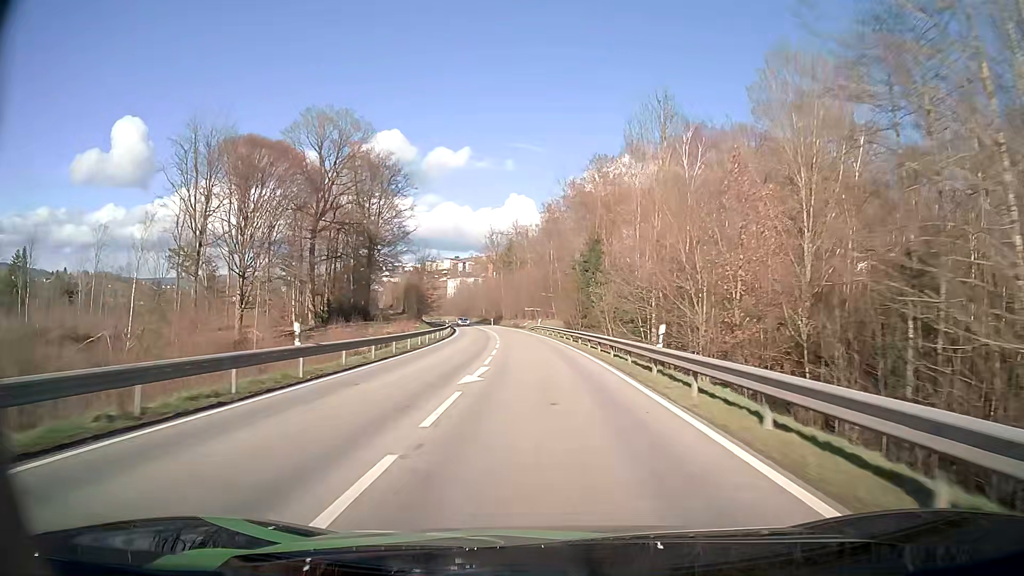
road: secondary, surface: asphalt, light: Day
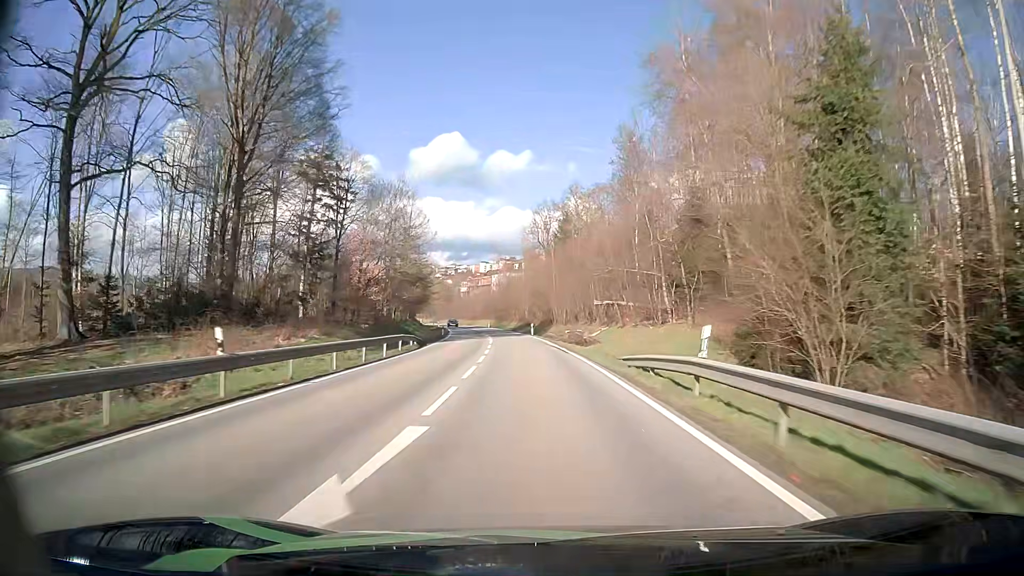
(-2.3, +53.0) m; -5°
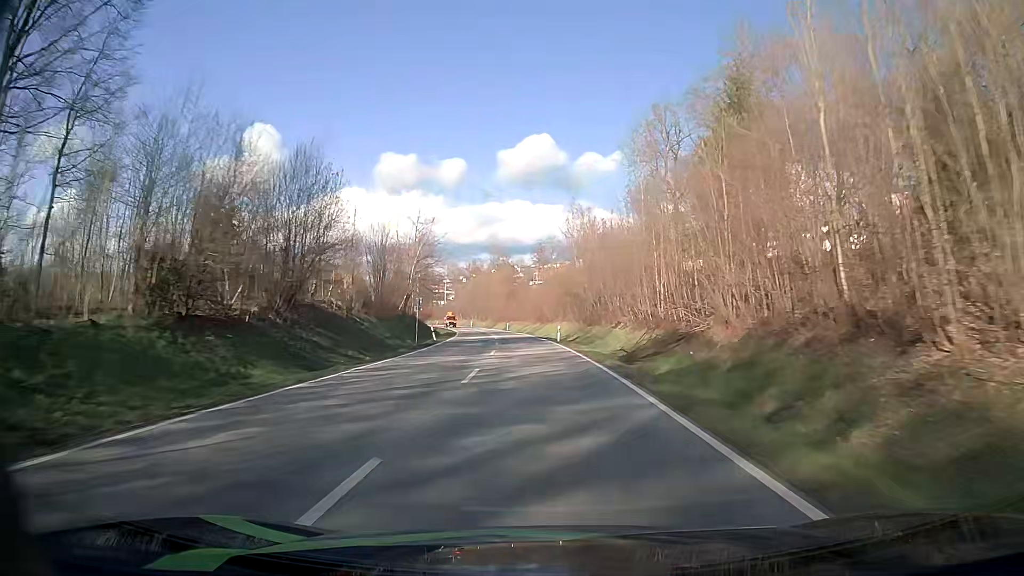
(-4.2, +67.3) m; -7°
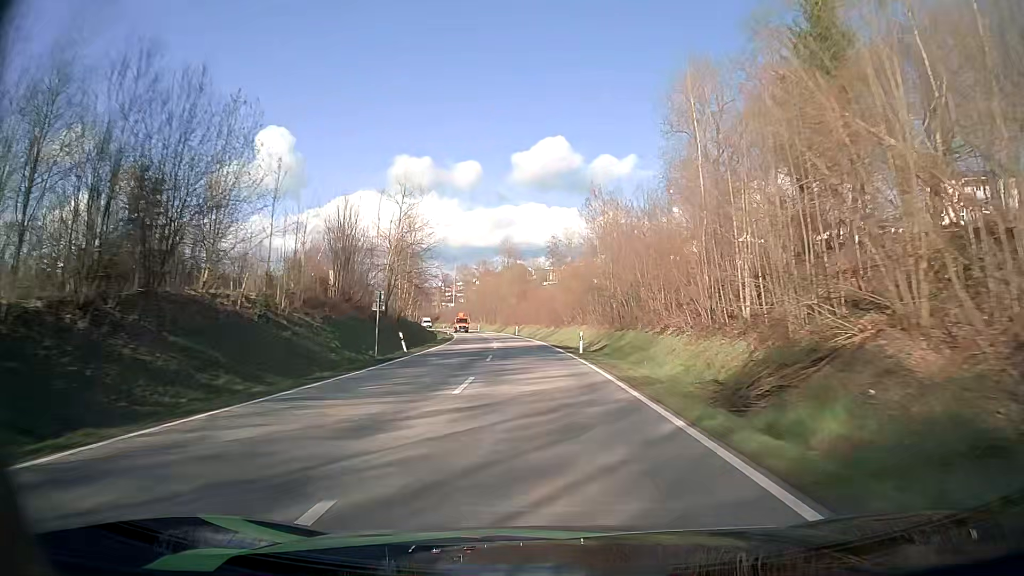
(-0.1, +13.7) m; -1°
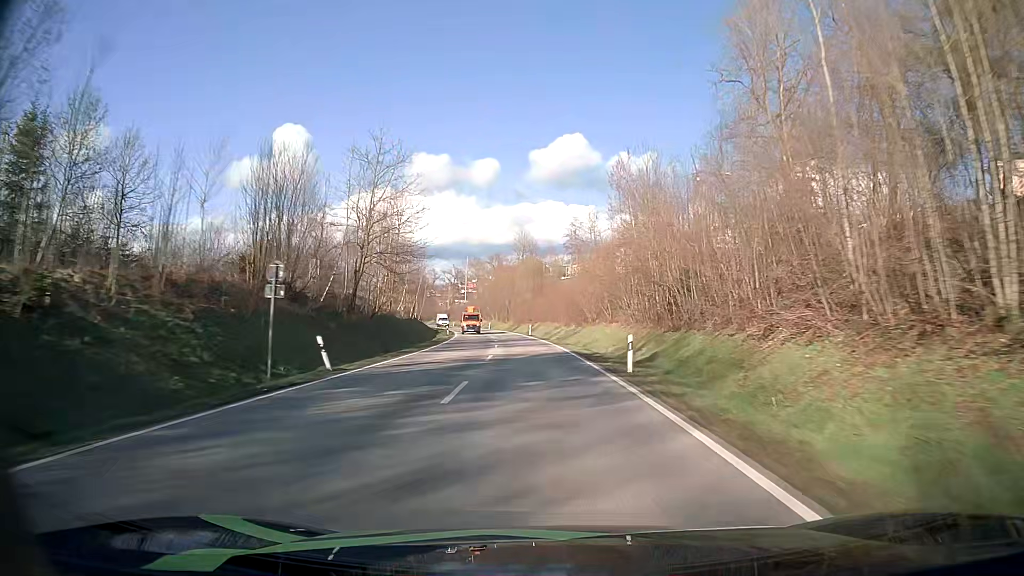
(-0.1, +13.7) m; -2°
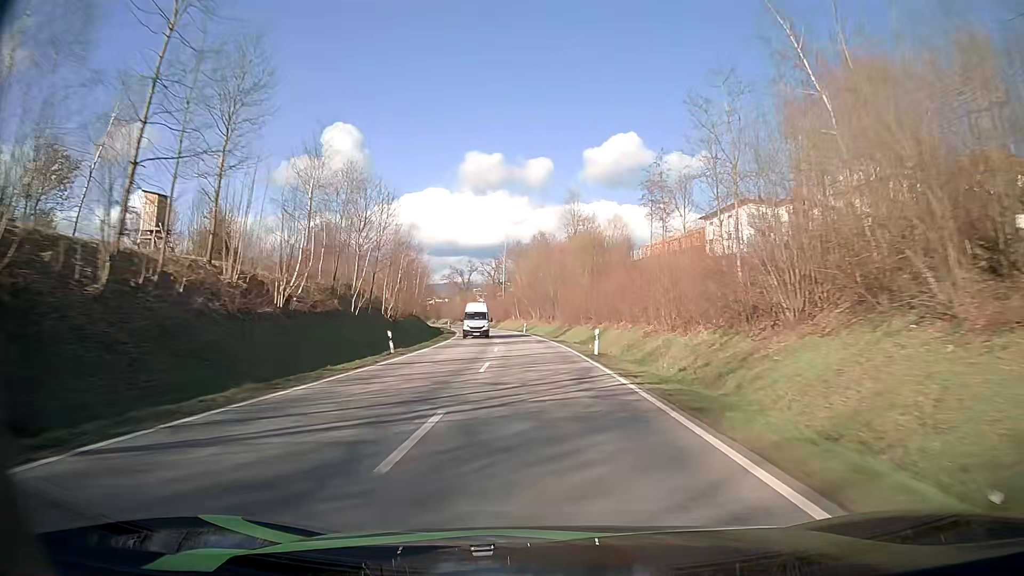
(-1.4, +41.4) m; -4°
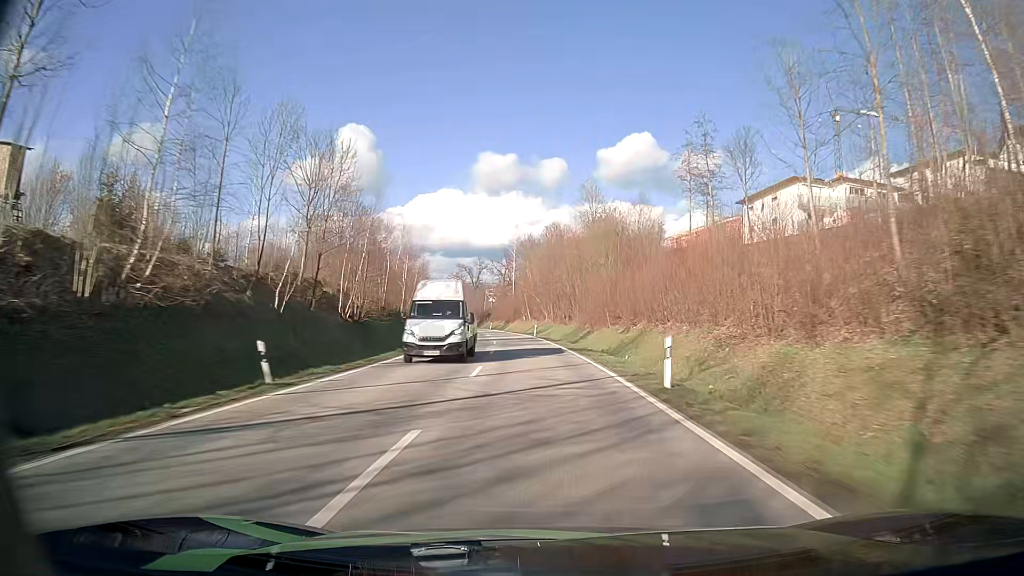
(-0.1, +13.9) m; -1°
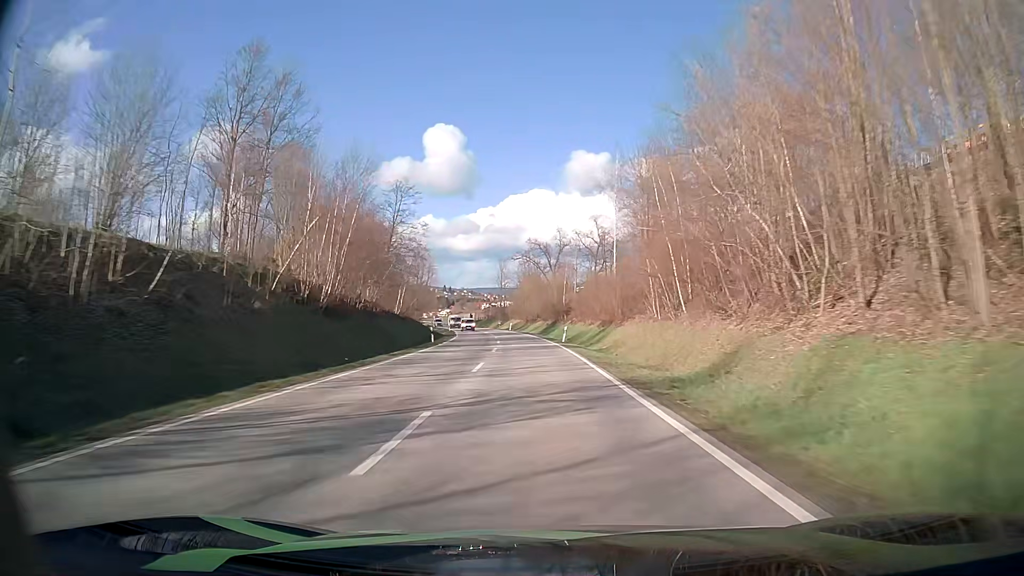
(-4.6, +70.4) m; -8°
(0, +10) (0, +20) (-1, +30) (-2, +40) (-2, +50) (-3, +60) (-4, +70) (-6, +80) (-7, +90) (-9, +99) m
